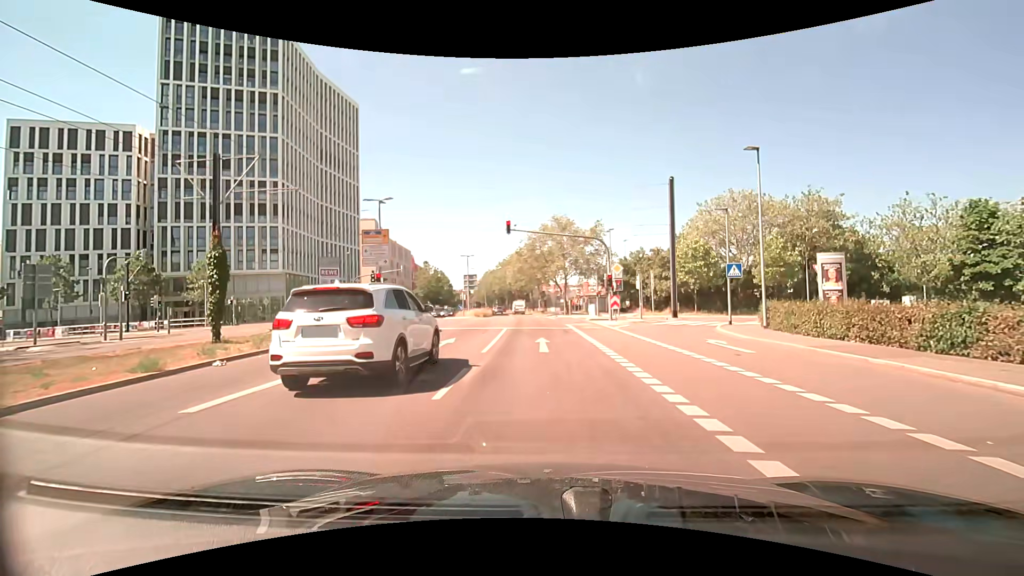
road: secondary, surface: asphalt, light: Day
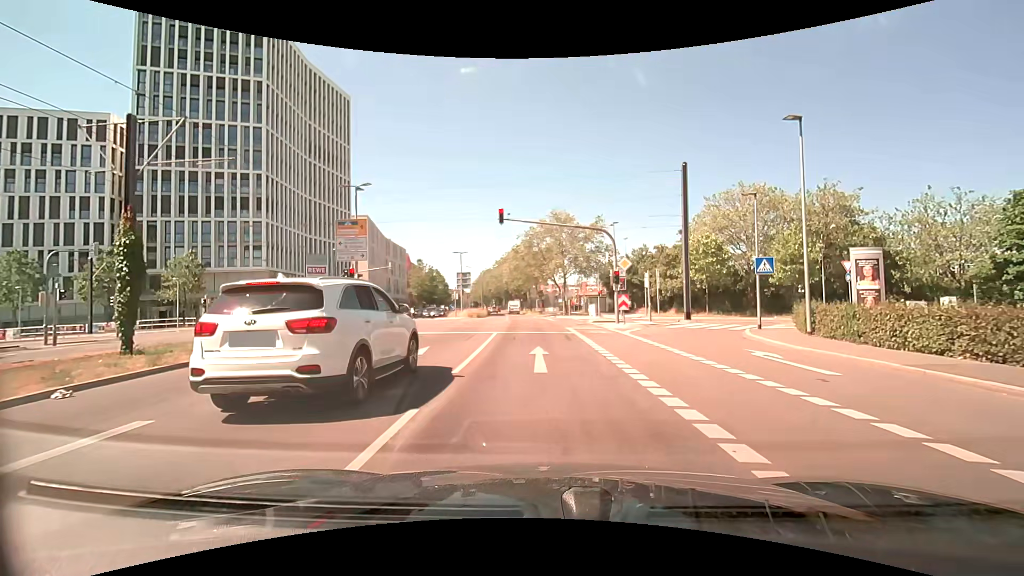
(+0.1, +3.8) m; +1°
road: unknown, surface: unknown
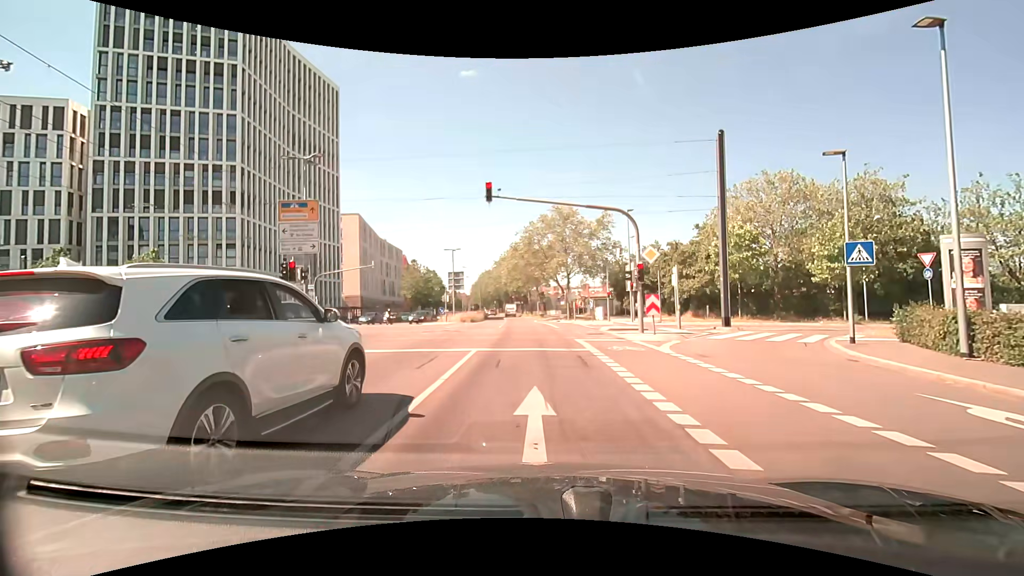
(0.0, +6.4) m; -1°
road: residential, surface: asphalt
(0, +10) (0, +20) (0, +30) (-1, +40) (-1, +50) (-2, +60) (-3, +70) (-4, +80) (-4, +90) (-5, +100) m
